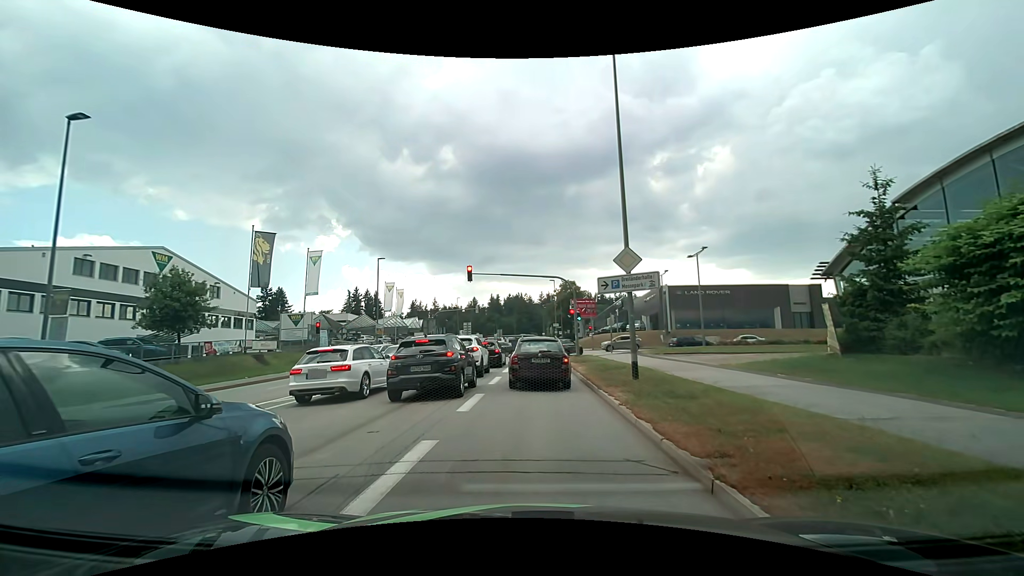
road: tertiary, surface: asphalt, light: Day
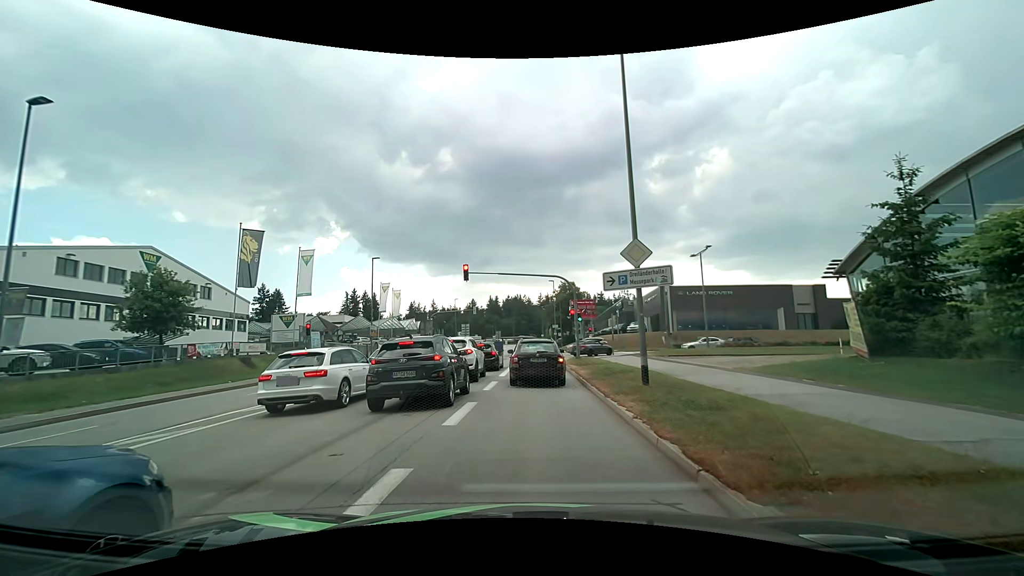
(0.0, +1.4) m; -1°
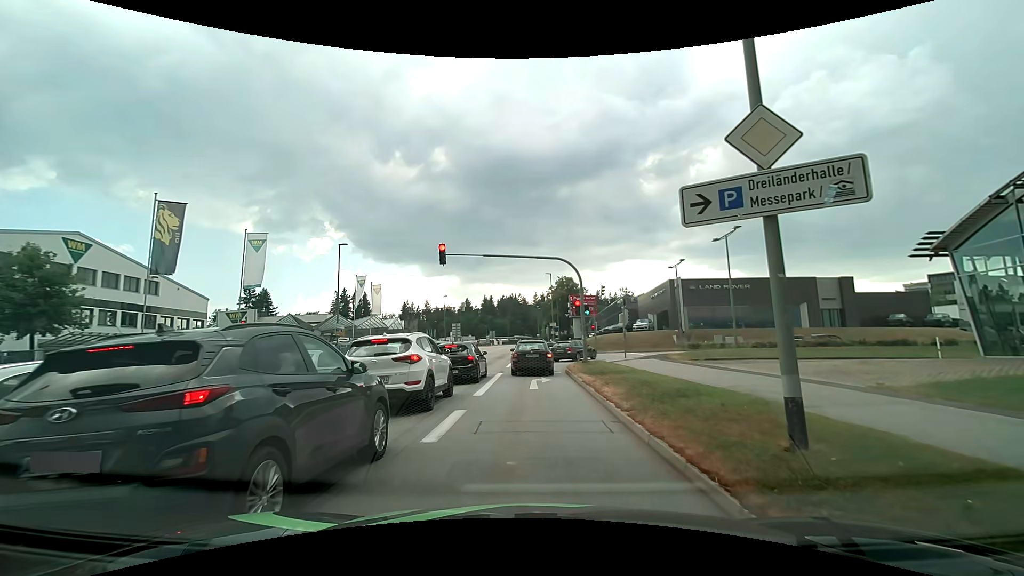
(+0.2, +7.6) m; +1°
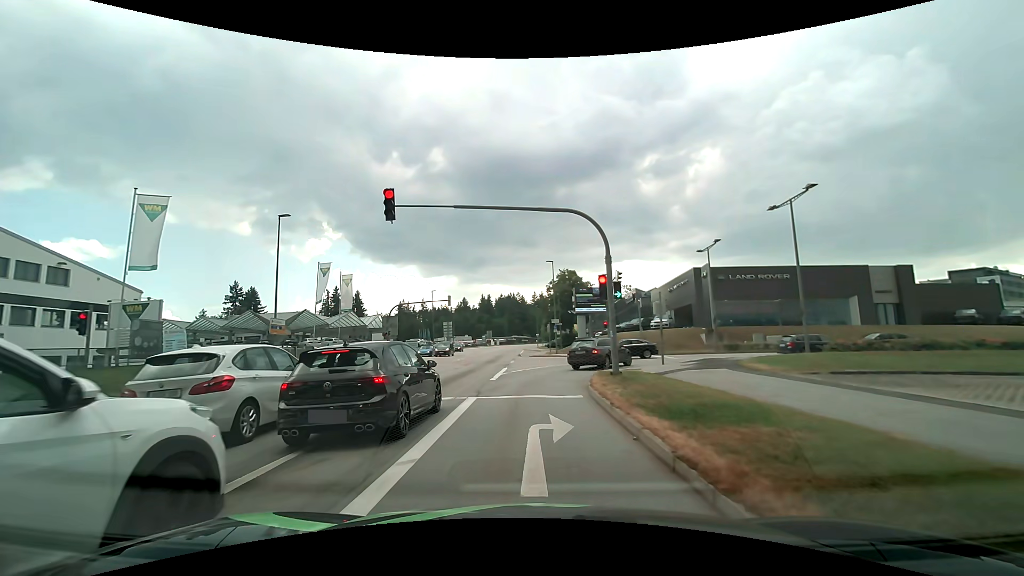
(+0.1, +10.2) m; +1°
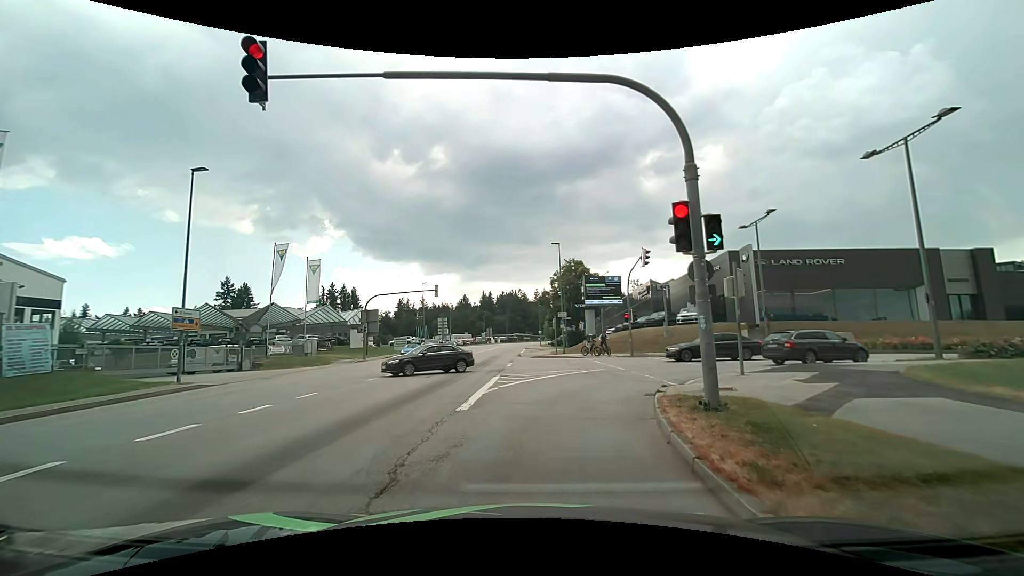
(-0.1, +8.8) m; -1°
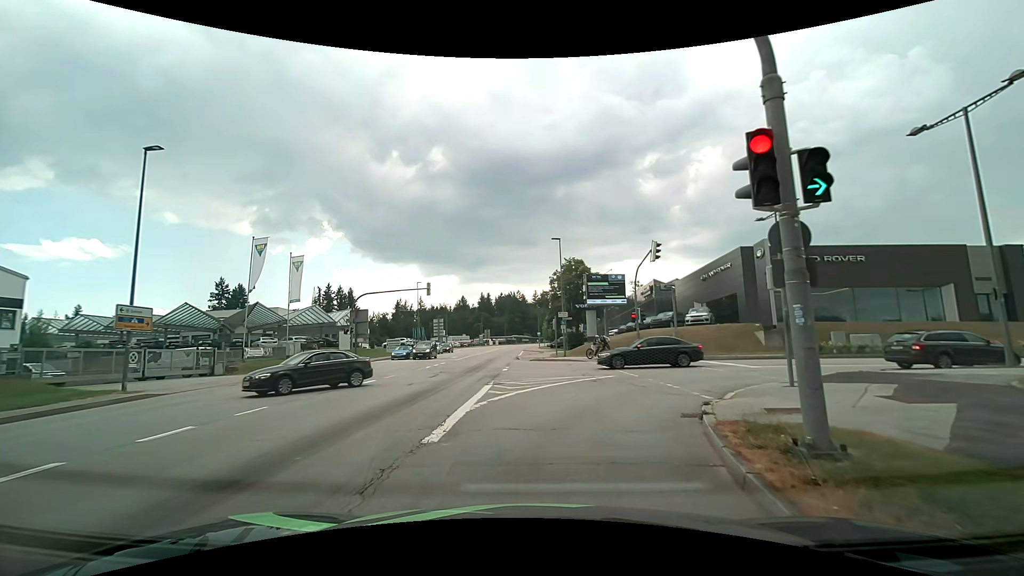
(0.0, +3.0) m; 0°
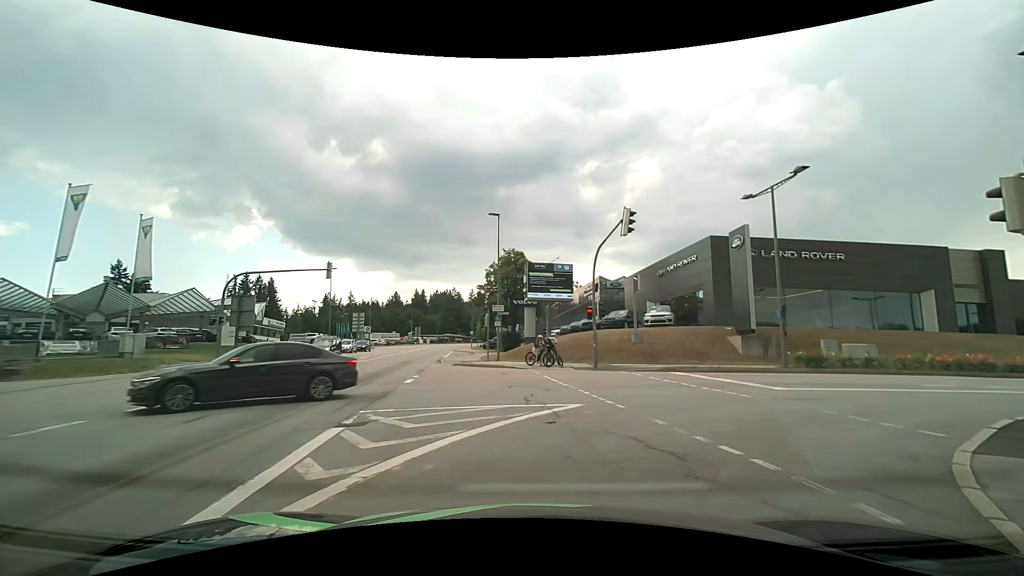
(+0.4, +8.4) m; +8°
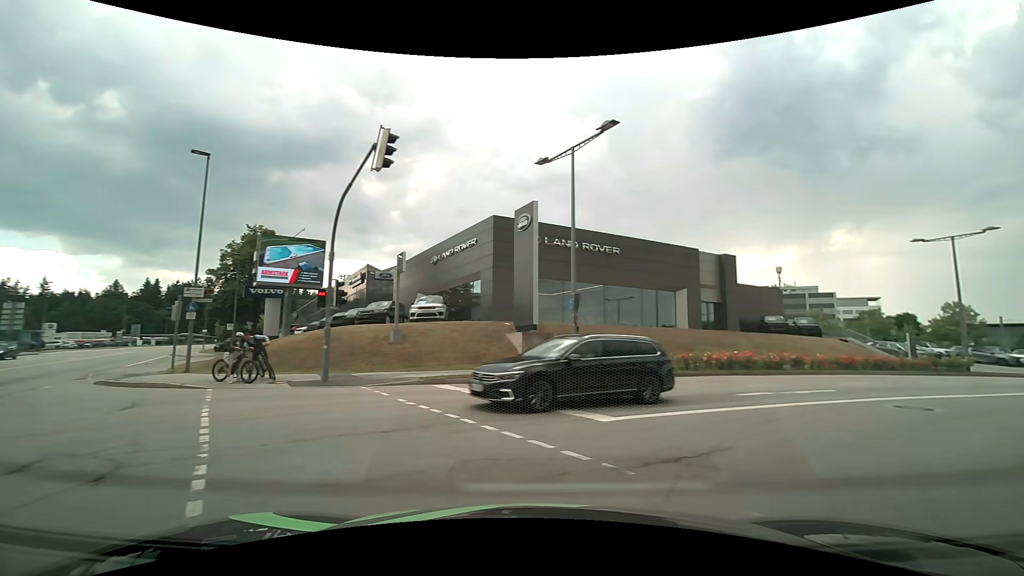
(+1.4, +7.8) m; +25°
(+4, +9) (+12, +15) (+20, +20) (+29, +24) (+39, +28) (+48, +32) (+57, +35) (+67, +38) (+77, +40) (+87, +42) m
